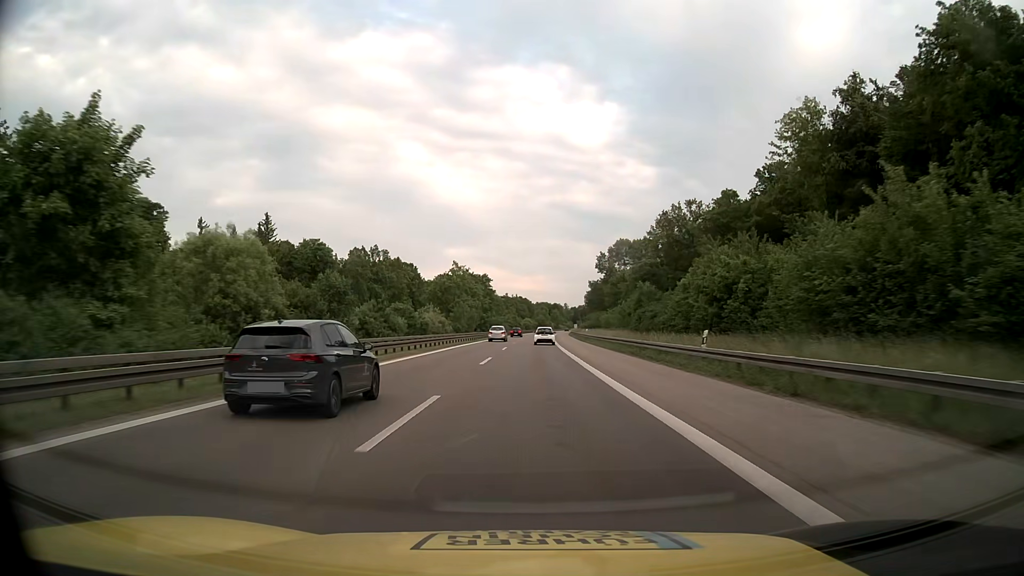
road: motorway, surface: asphalt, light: Day
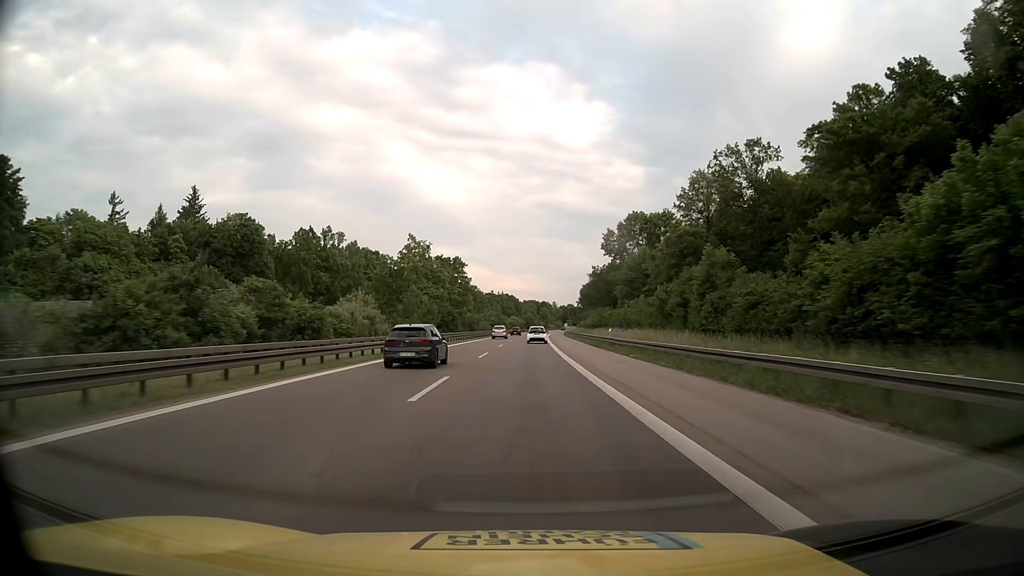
(+0.4, +31.2) m; +1°
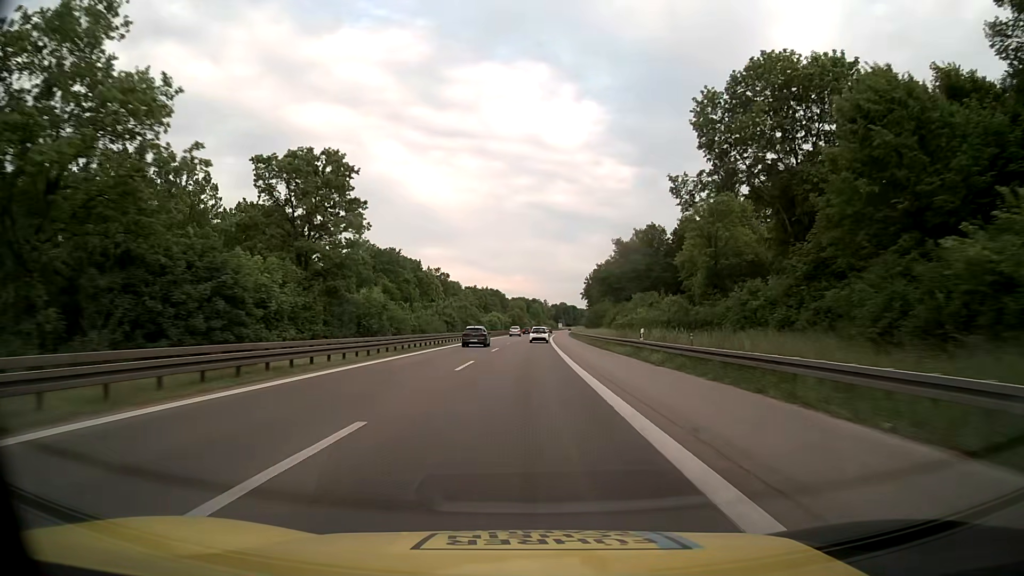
(+0.5, +63.5) m; +1°
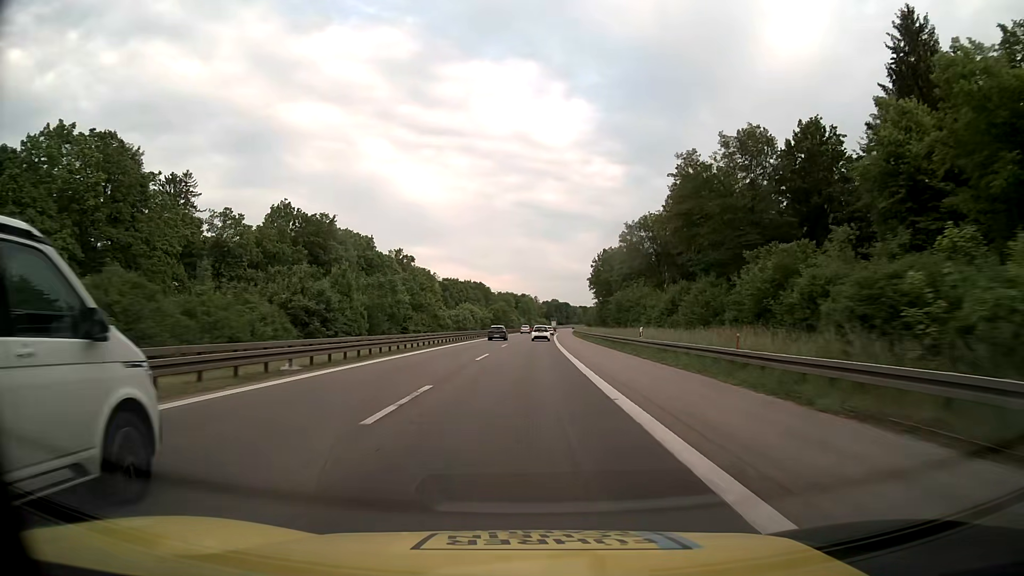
(+0.3, +48.6) m; +1°
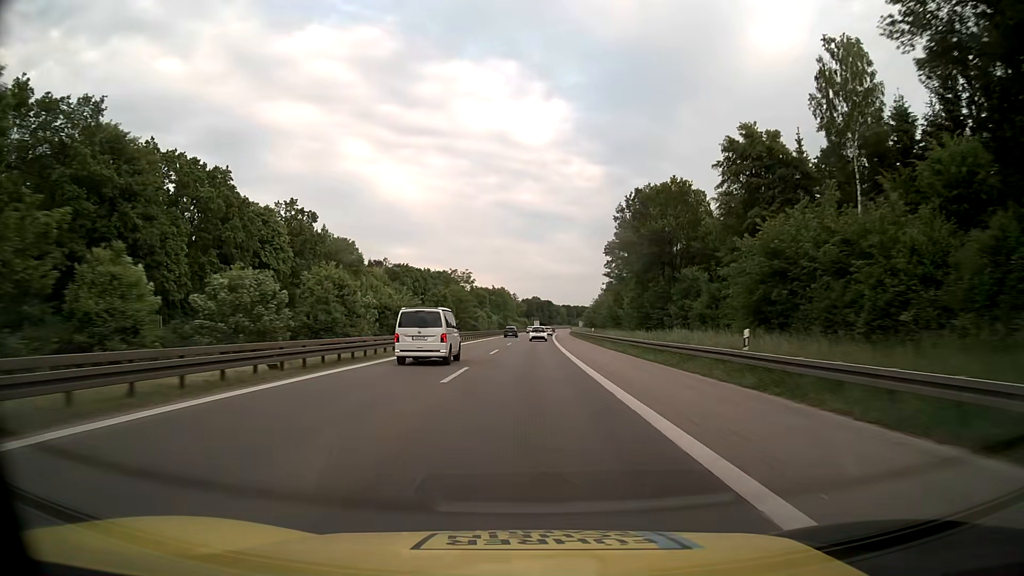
(+0.9, +65.3) m; +2°
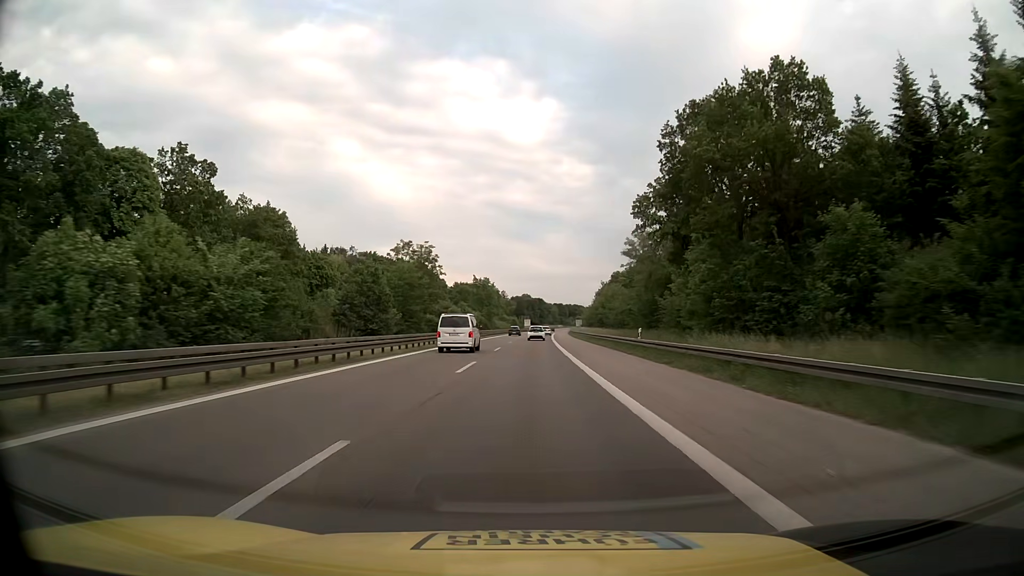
(+0.3, +32.8) m; +1°
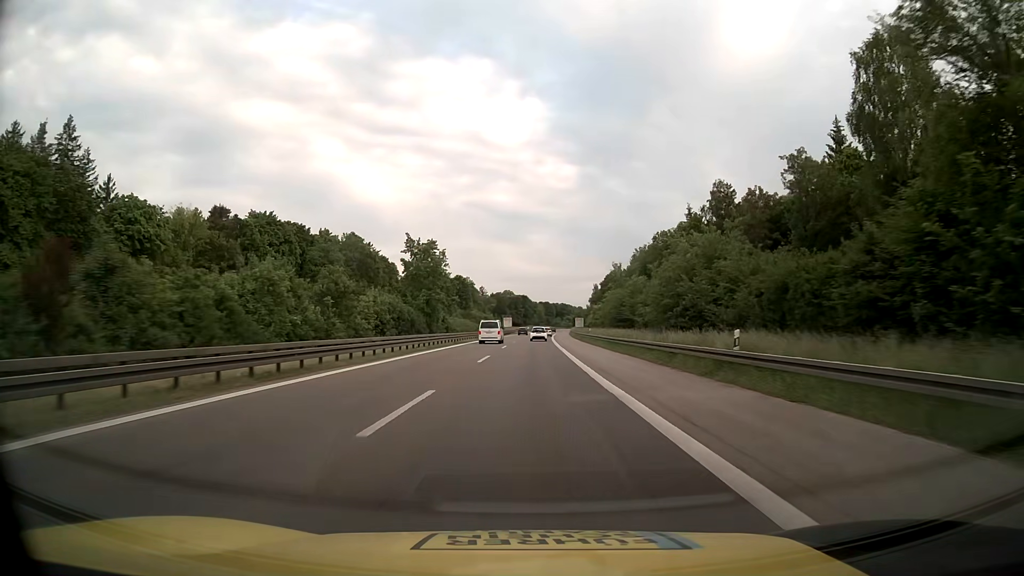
(+0.8, +65.8) m; +2°
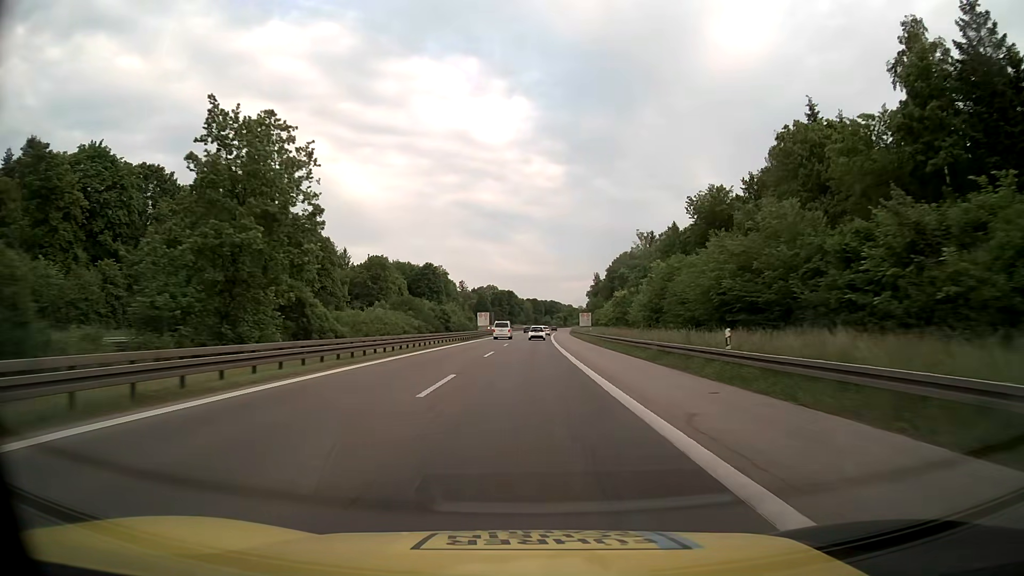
(+0.2, +49.8) m; +1°
(0, +10) (0, +20) (0, +30) (0, +40) (0, +50) (+1, +60) (+1, +70) (+1, +80) (+2, +90) (+2, +100) m
